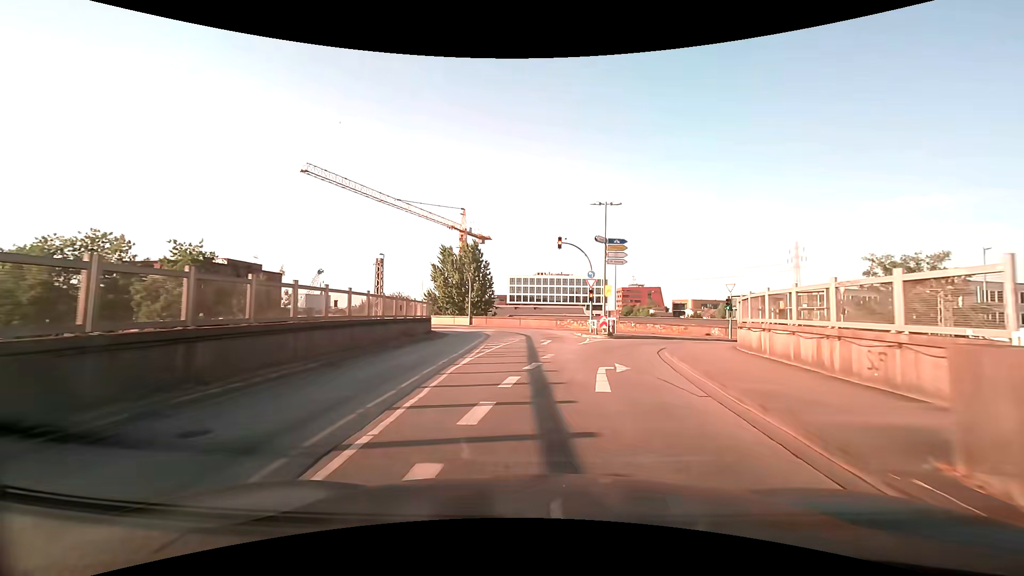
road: secondary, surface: asphalt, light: Day
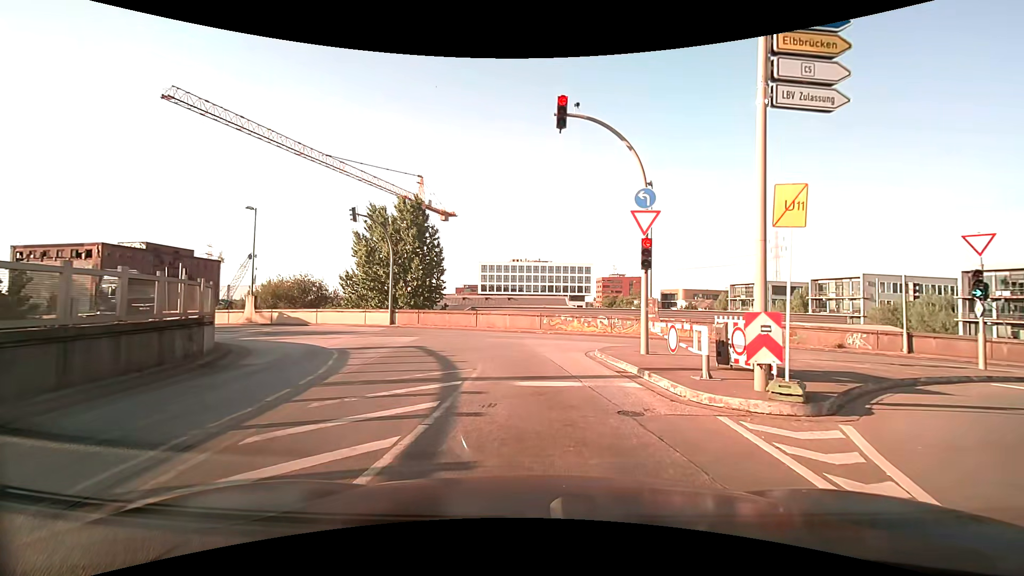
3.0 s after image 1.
(+0.3, +22.8) m; +3°
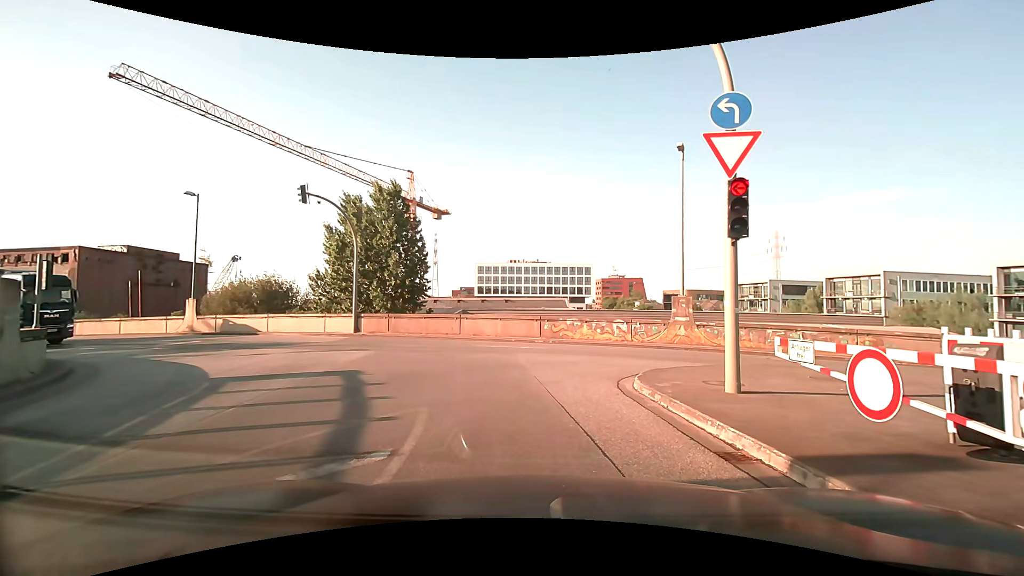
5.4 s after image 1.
(0.0, +5.8) m; -2°
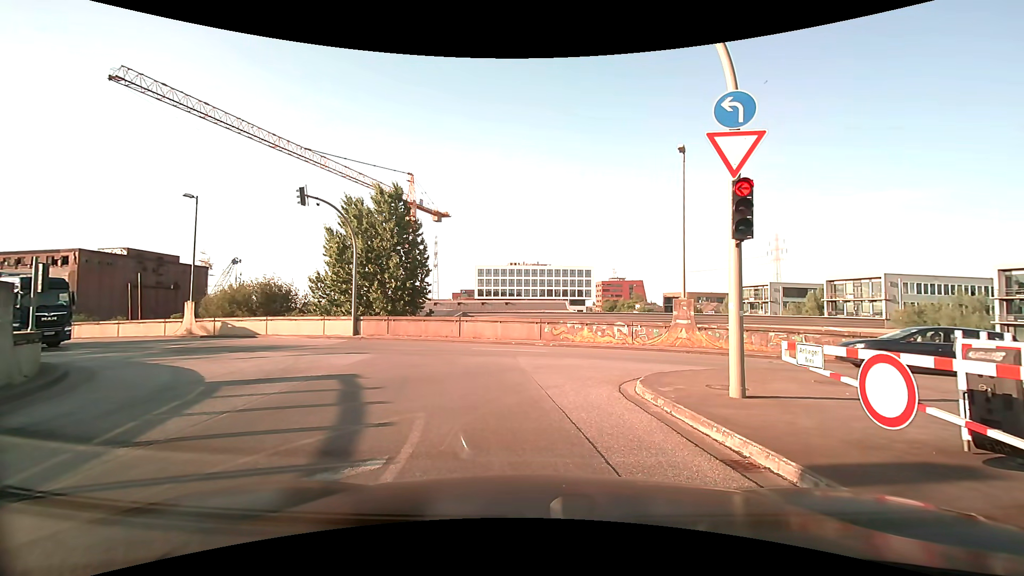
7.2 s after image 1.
(0.0, +0.2) m; 0°
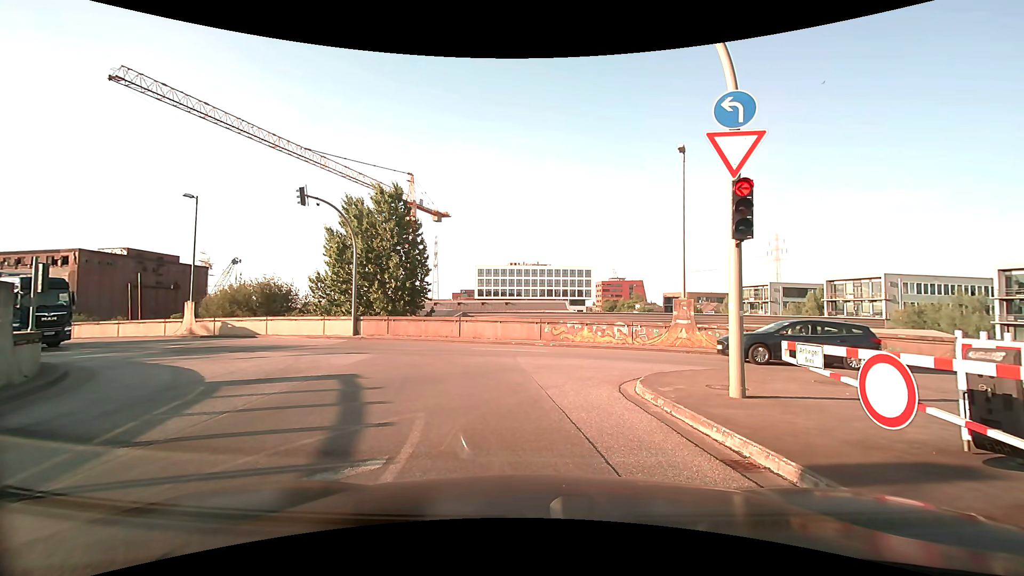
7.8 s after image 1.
(0.0, 0.0) m; 0°
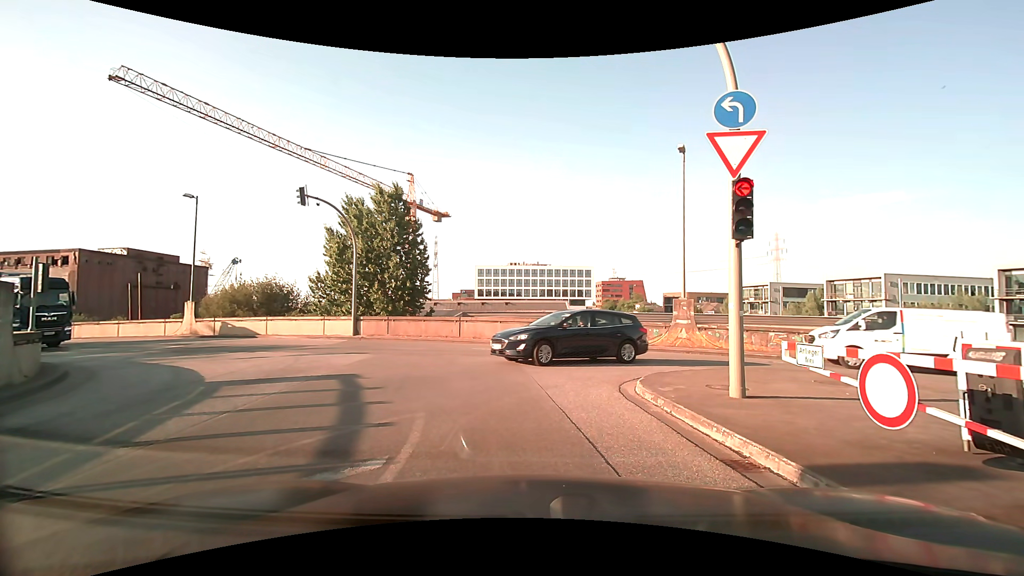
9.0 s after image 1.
(0.0, 0.0) m; 0°
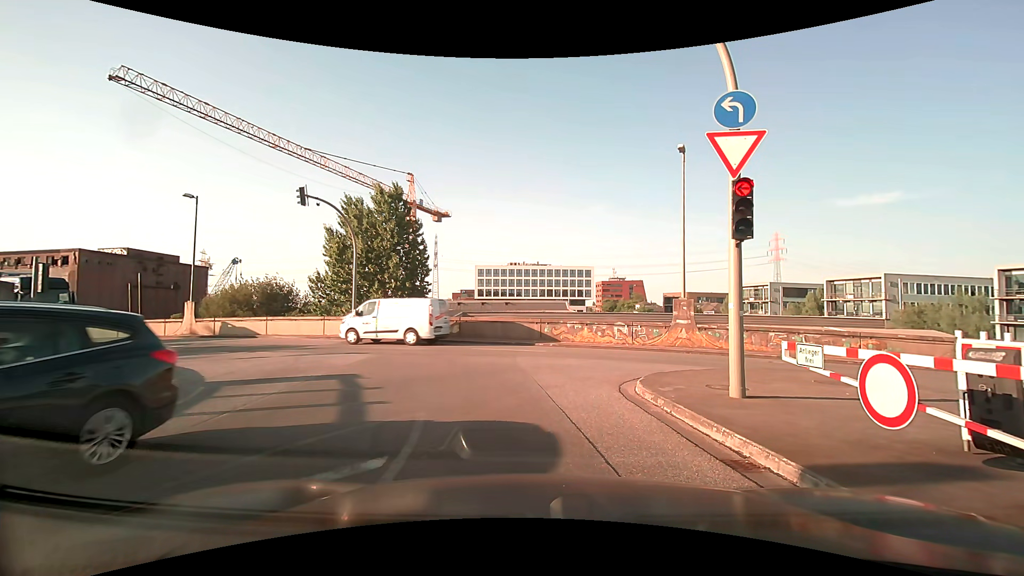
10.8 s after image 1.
(0.0, 0.0) m; 0°
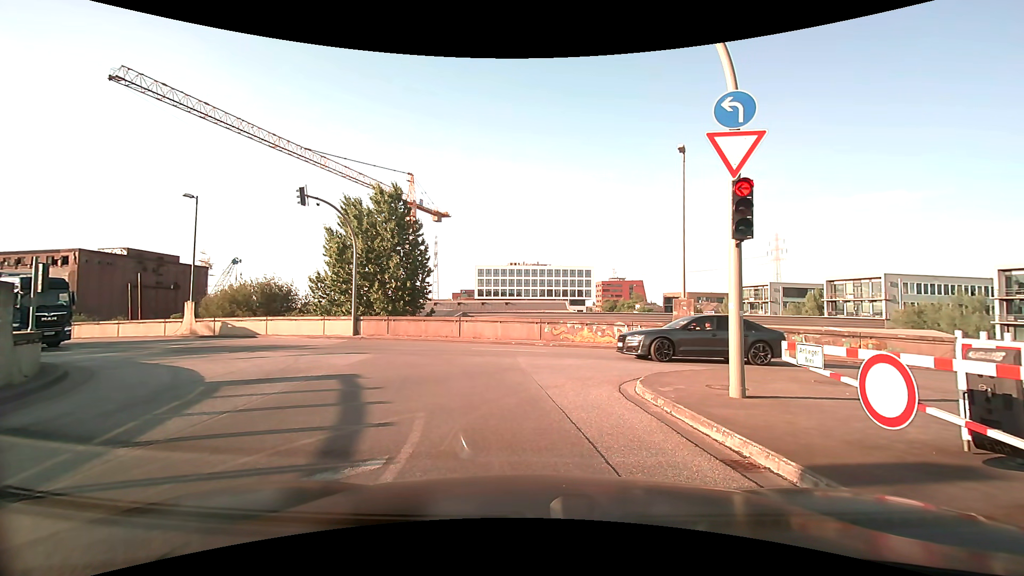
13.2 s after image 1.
(0.0, 0.0) m; 0°
